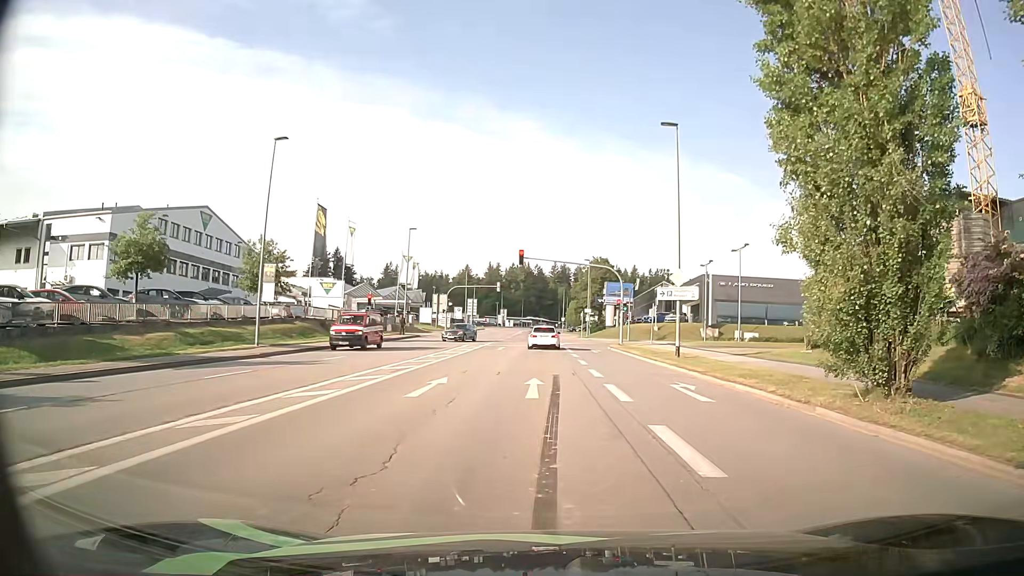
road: tertiary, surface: asphalt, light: Day
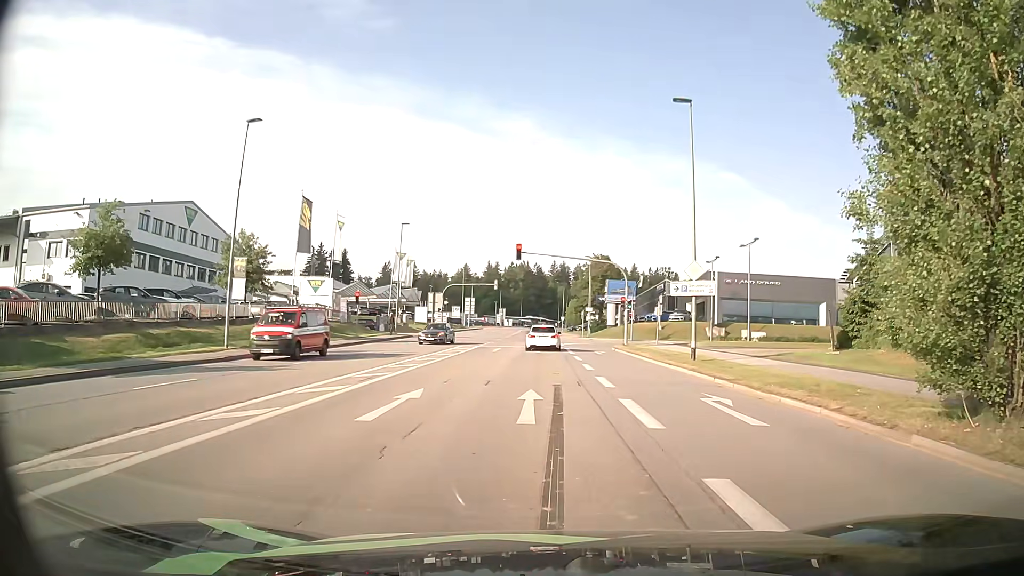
(0.0, +3.2) m; 0°
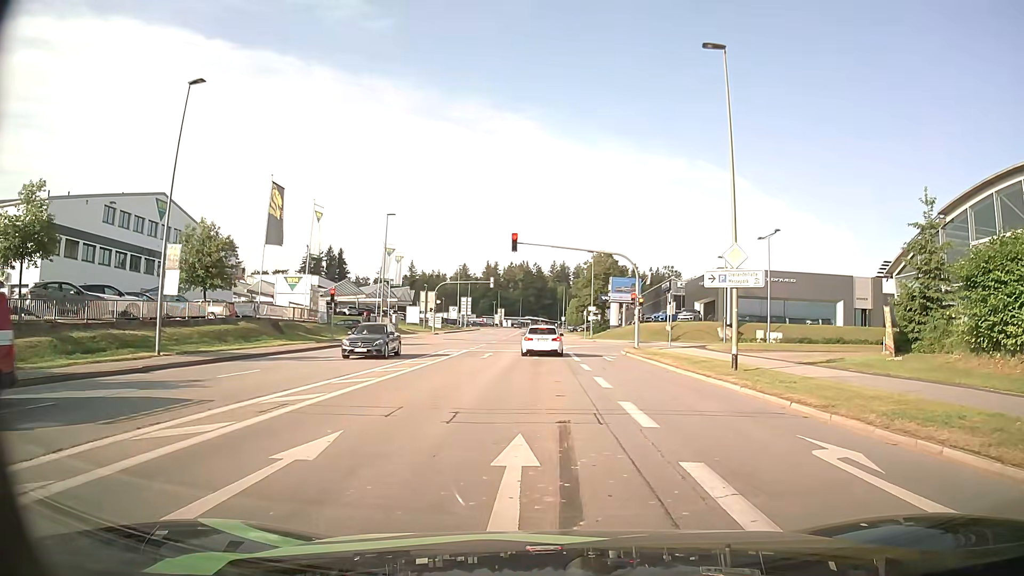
(0.0, +5.7) m; +1°
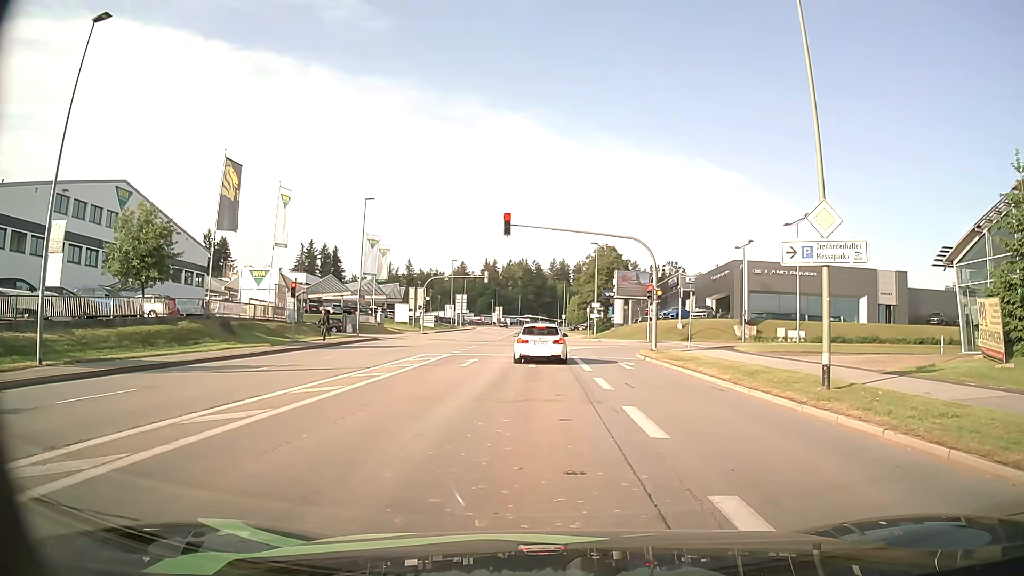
(-0.1, +6.8) m; -1°
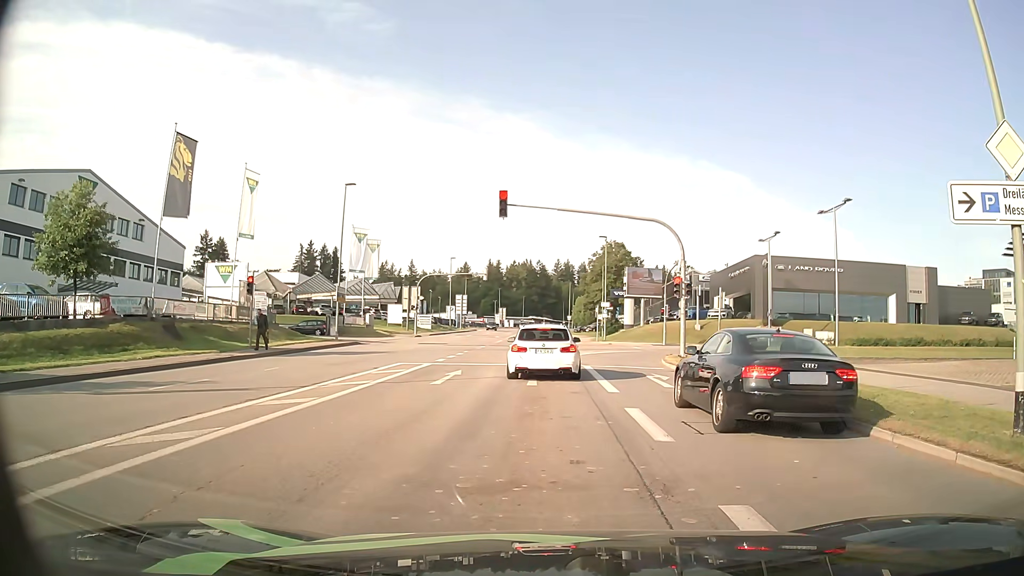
(+0.1, +6.1) m; +2°
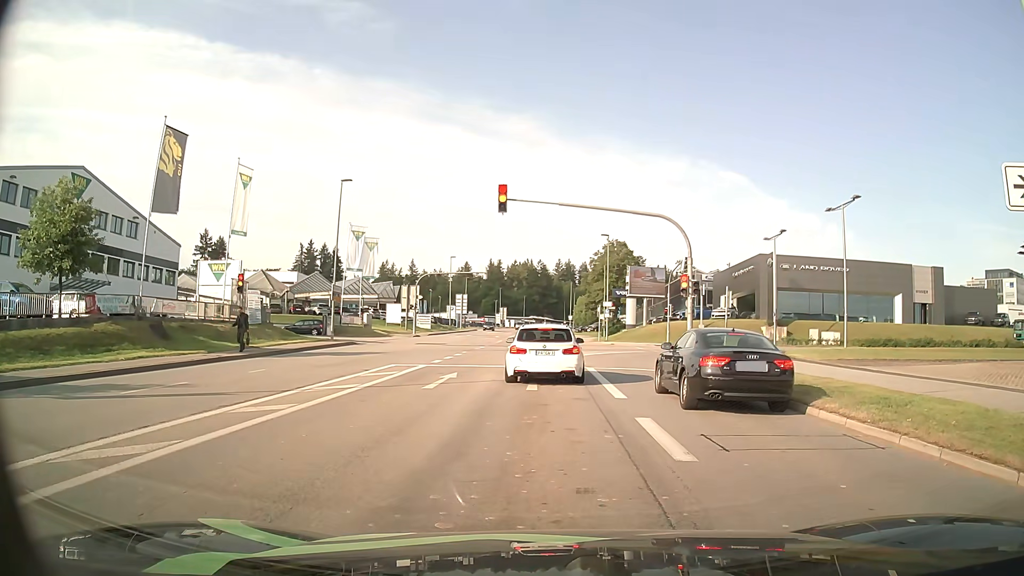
(0.0, +1.2) m; -1°
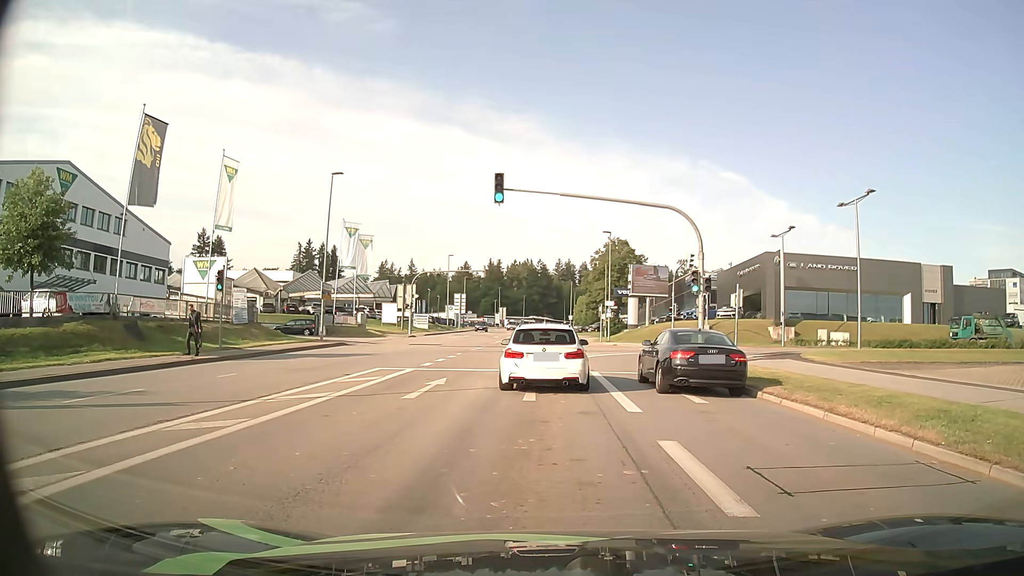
(0.0, +2.0) m; +2°
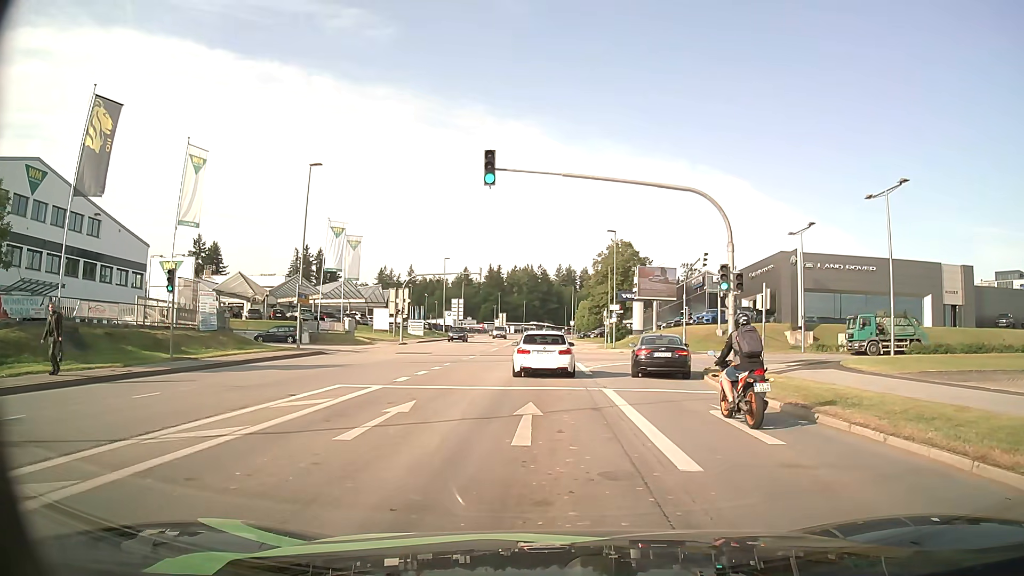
(-0.1, +4.3) m; -1°
(0, +10) (0, +20) (-1, +30) (-1, +40) (-1, +50) (-1, +60) (-1, +70) (-2, +80) (-2, +90) (-2, +100) m
